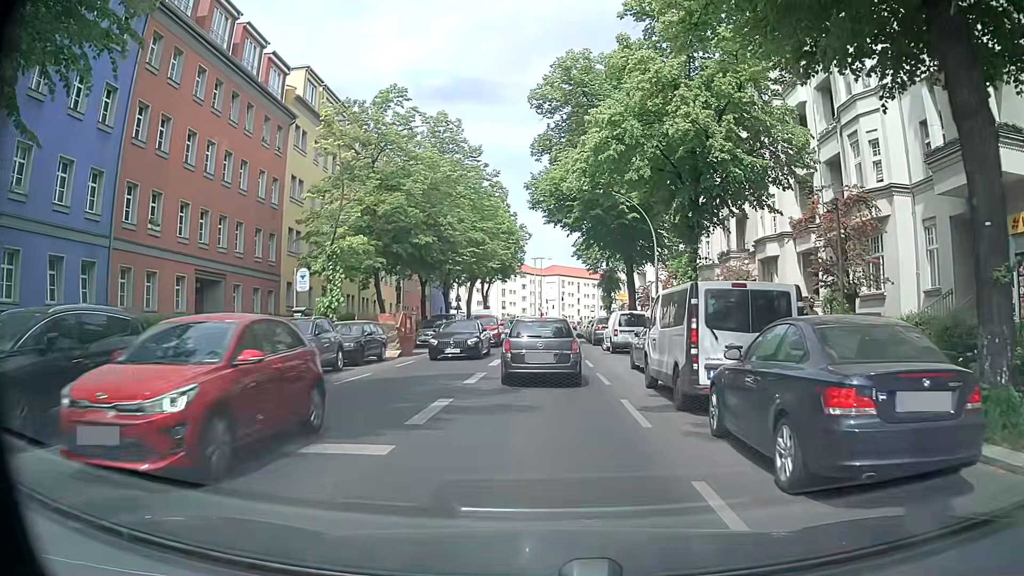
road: secondary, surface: asphalt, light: Day
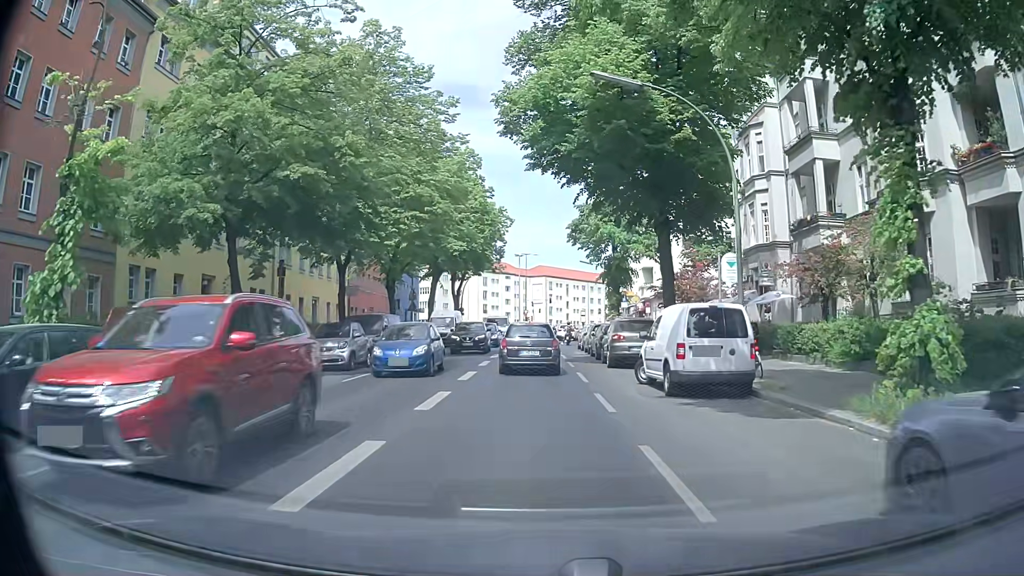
(+0.1, +16.3) m; +1°
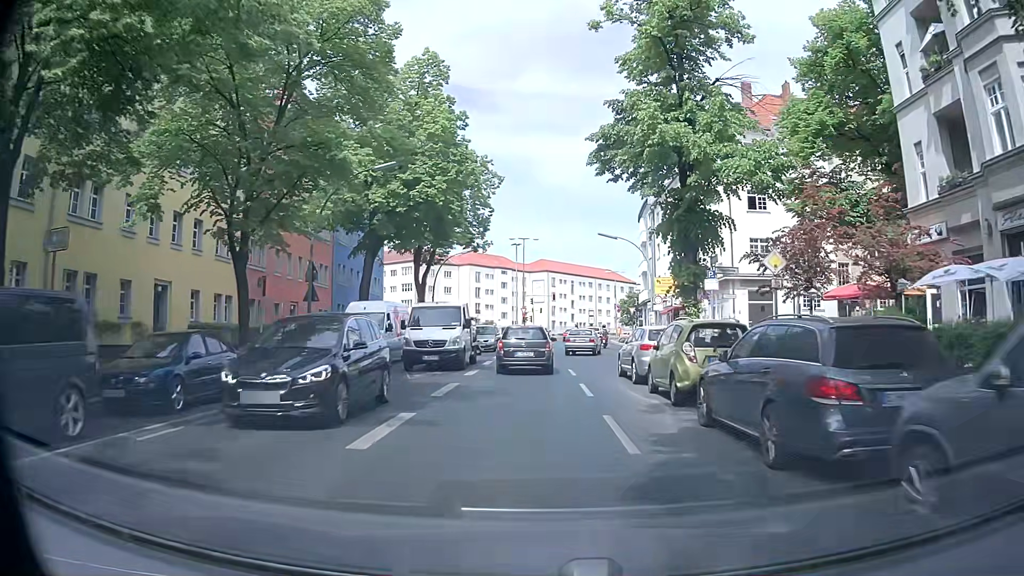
(-0.3, +21.7) m; -2°
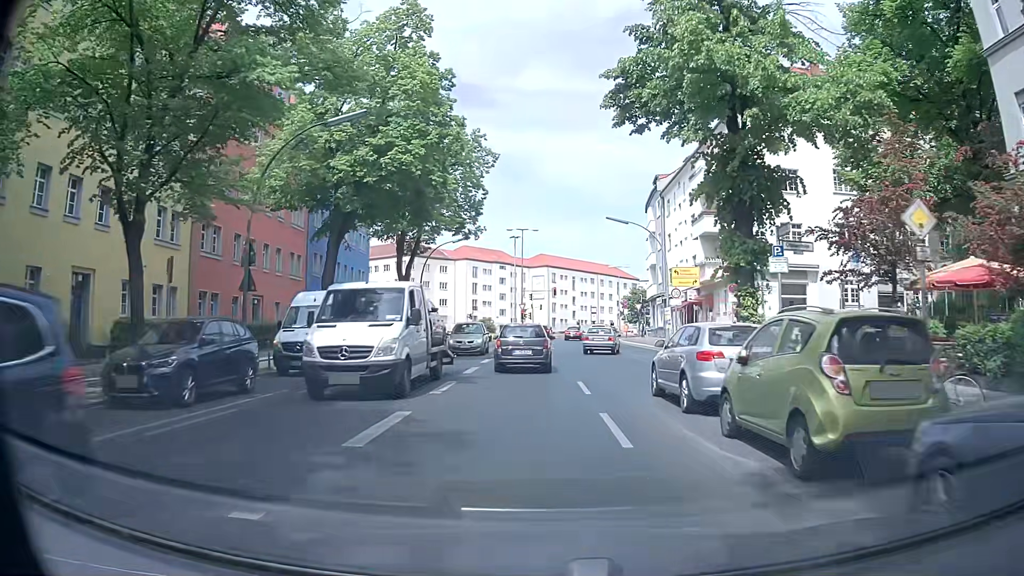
(+0.1, +6.0) m; +2°
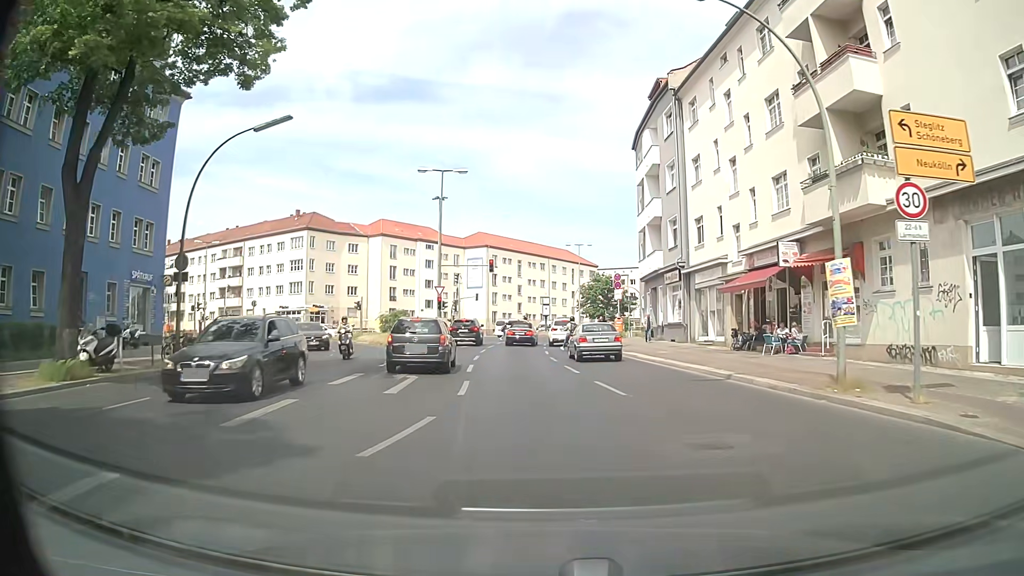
(+0.7, +29.1) m; +4°
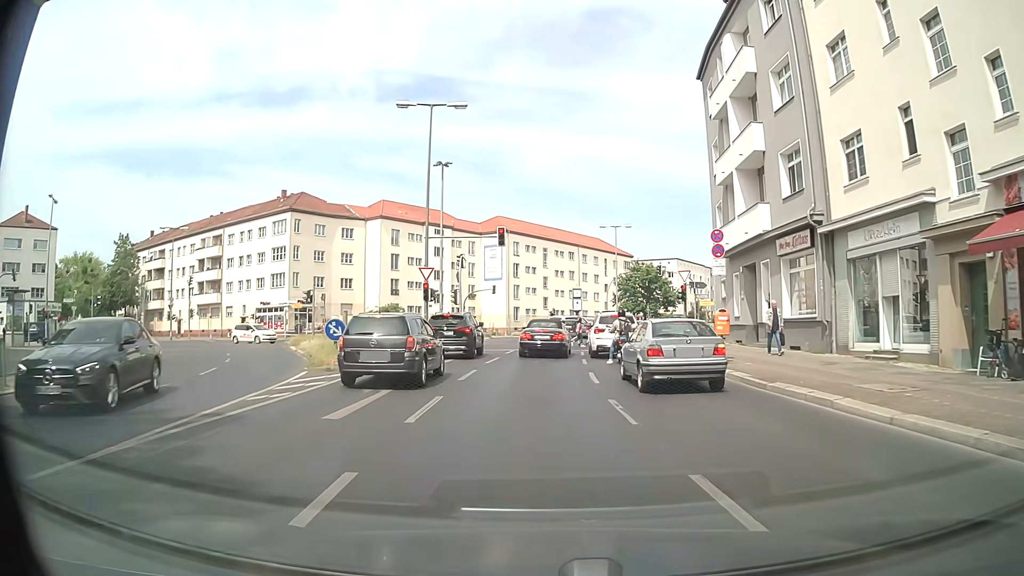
(-0.3, +15.8) m; -1°
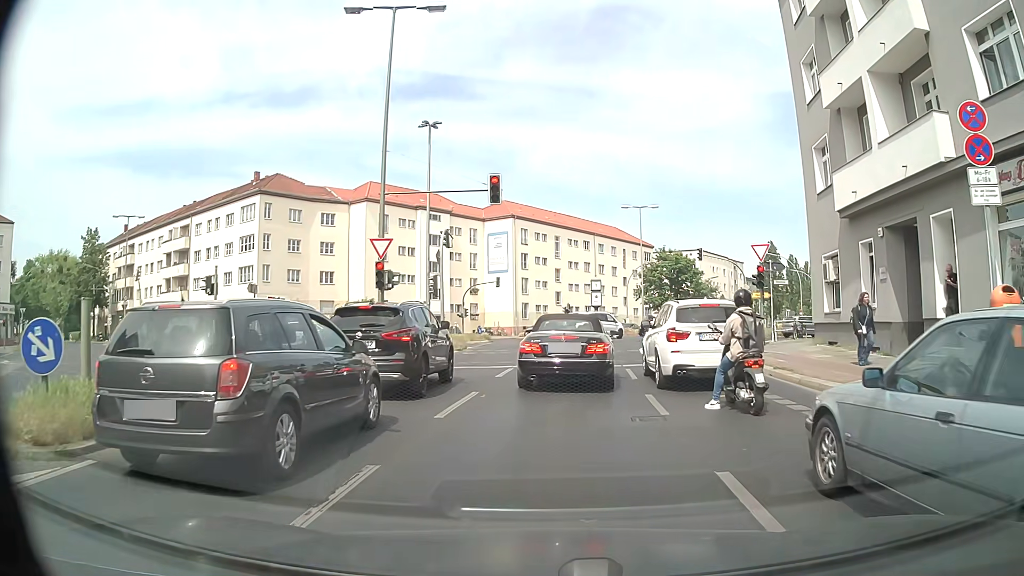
(-0.5, +11.6) m; -2°
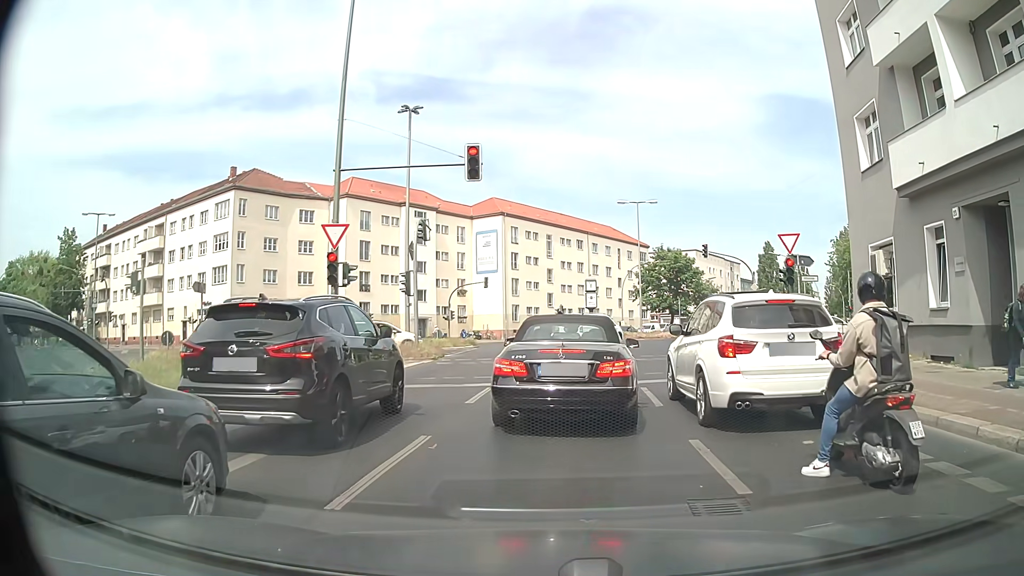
(0.0, +3.9) m; -2°
(+1, +10) (+2, +20) (+3, +30) (+6, +39) (+10, +49) (+15, +57) (+20, +66) (+25, +75) (+30, +83) (+35, +92) m
